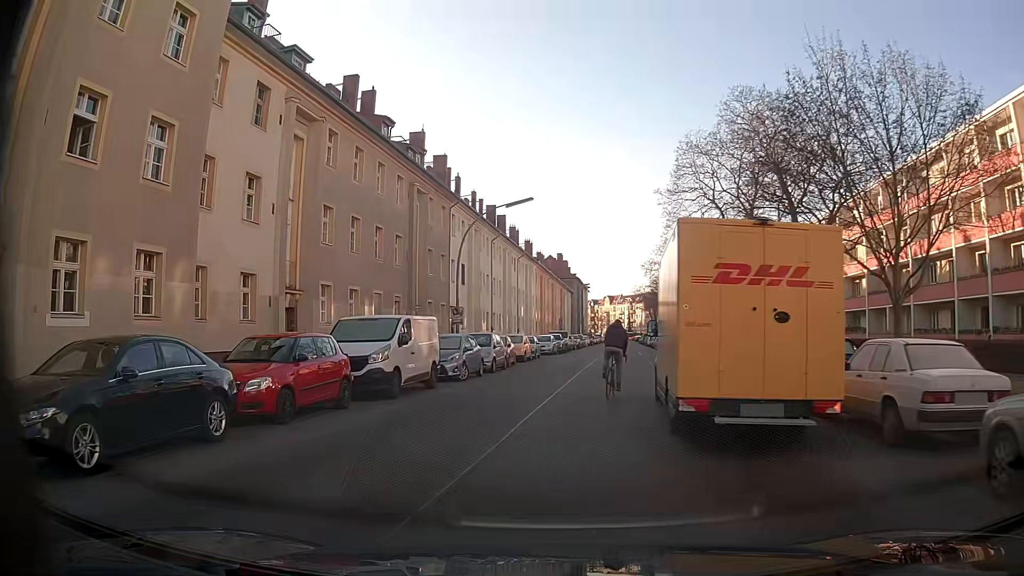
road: tertiary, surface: asphalt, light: Day
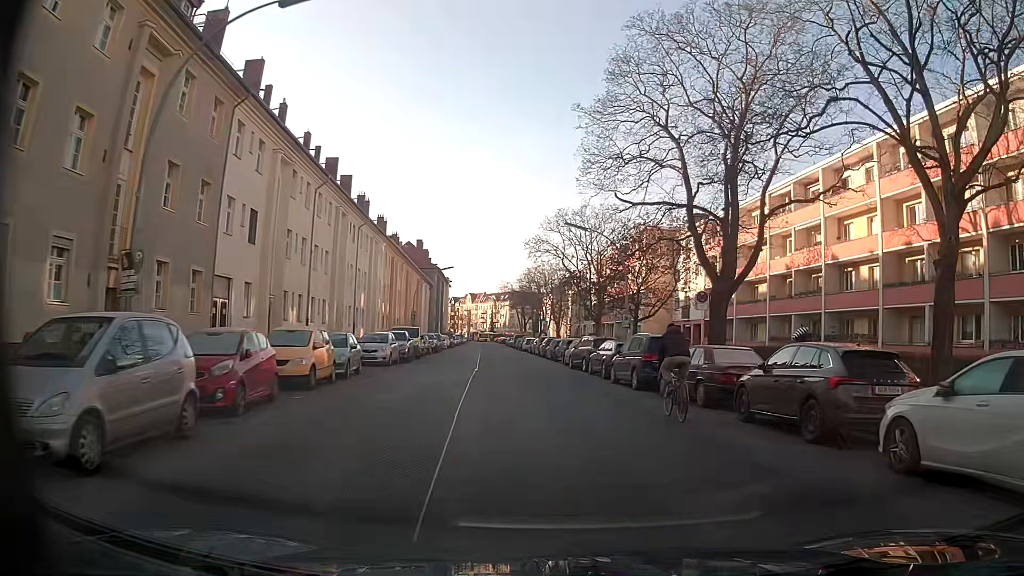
(-0.6, +20.6) m; +8°
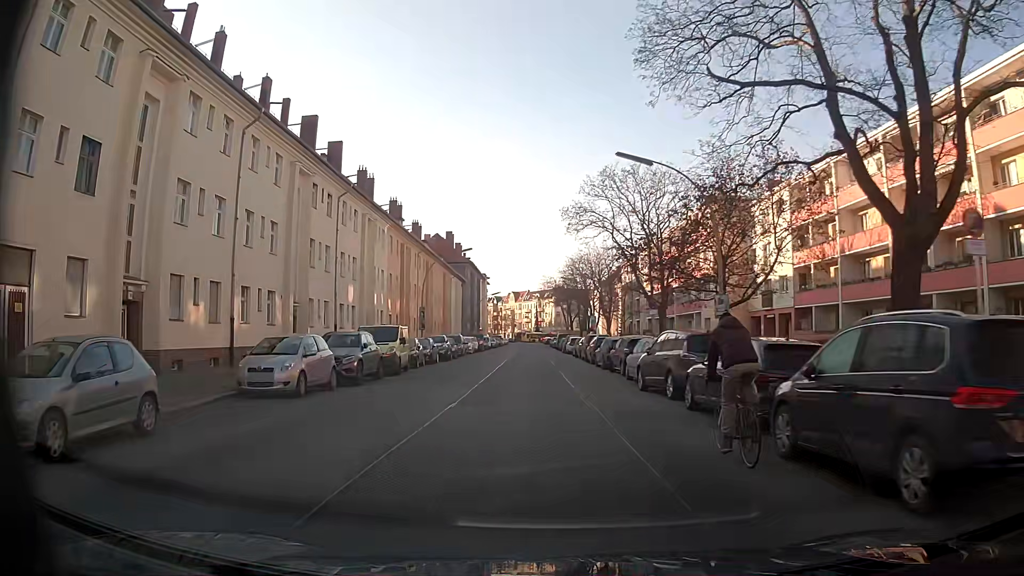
(+0.2, +14.7) m; -3°
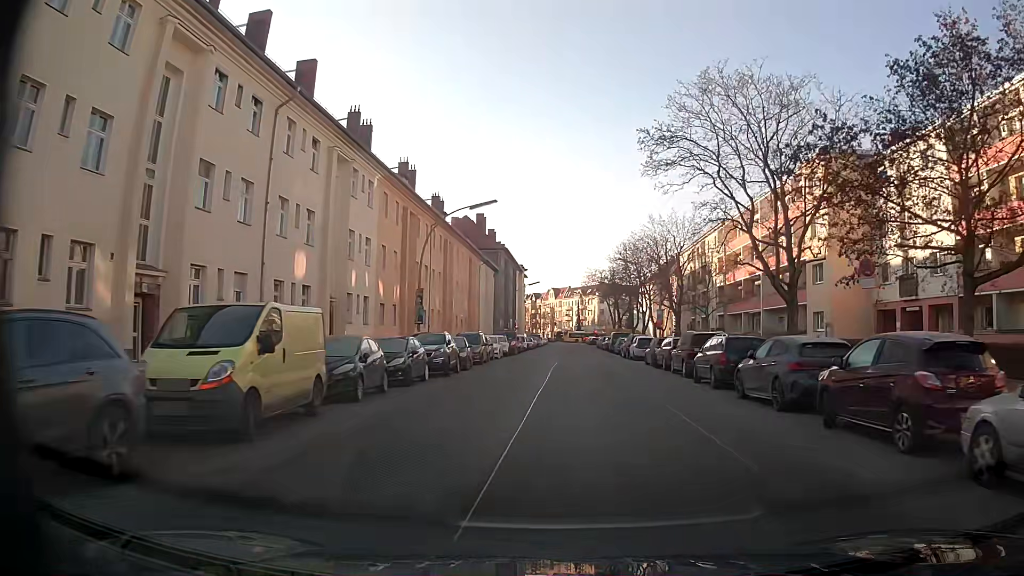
(-1.1, +17.5) m; -3°
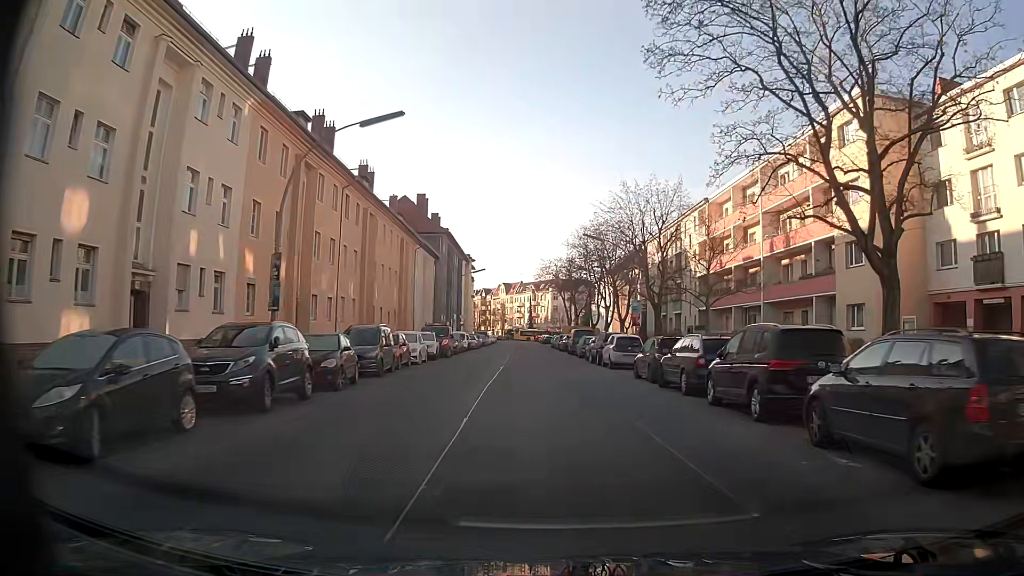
(+0.4, +13.0) m; +4°
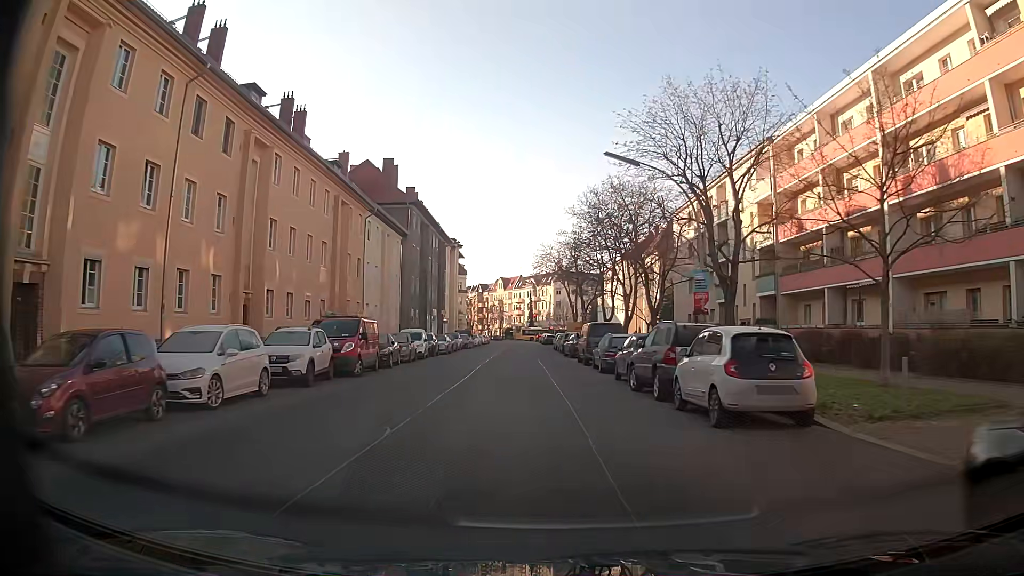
(+0.3, +19.7) m; 0°
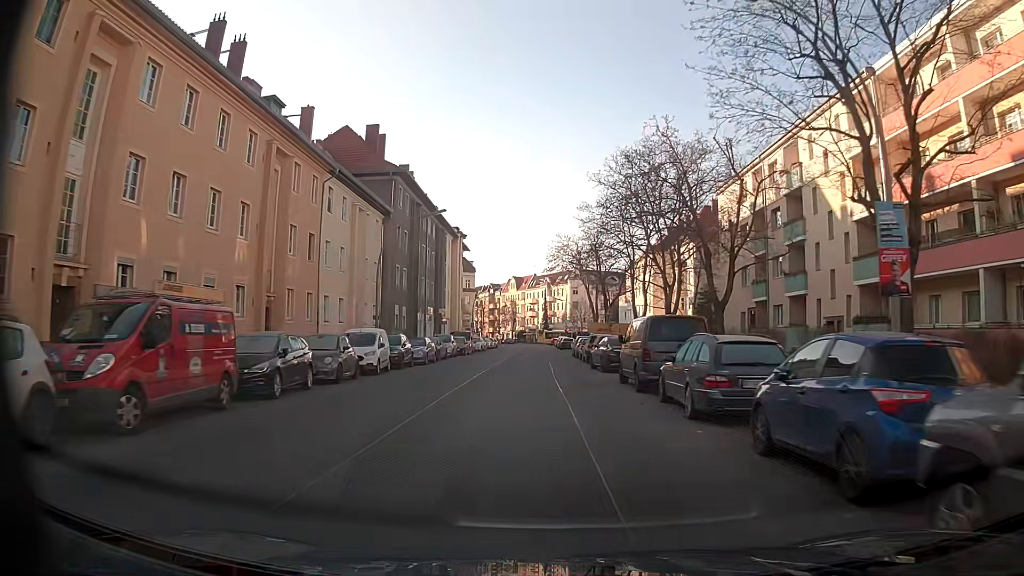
(-0.2, +13.8) m; -1°
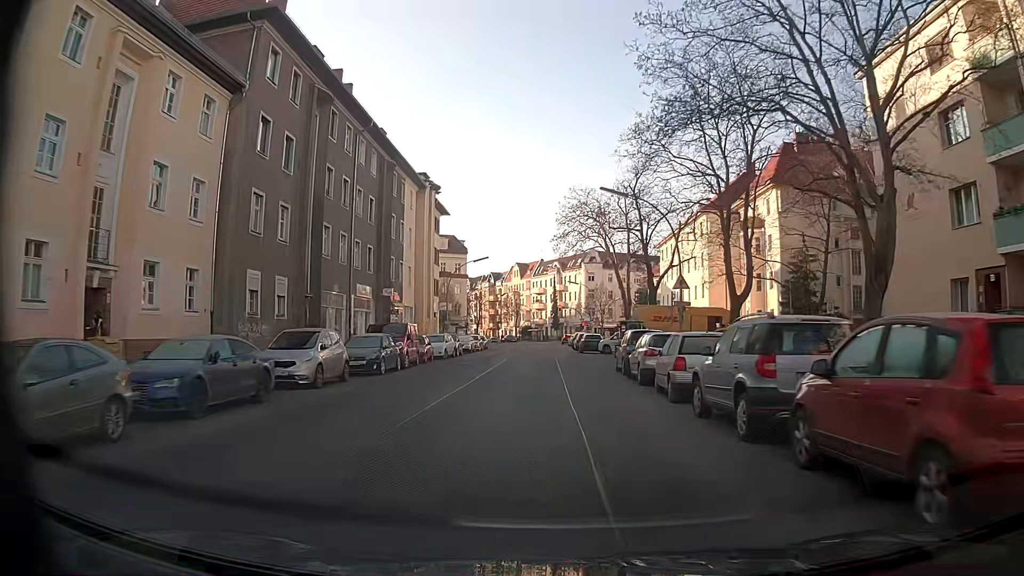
(-0.4, +29.1) m; -1°
